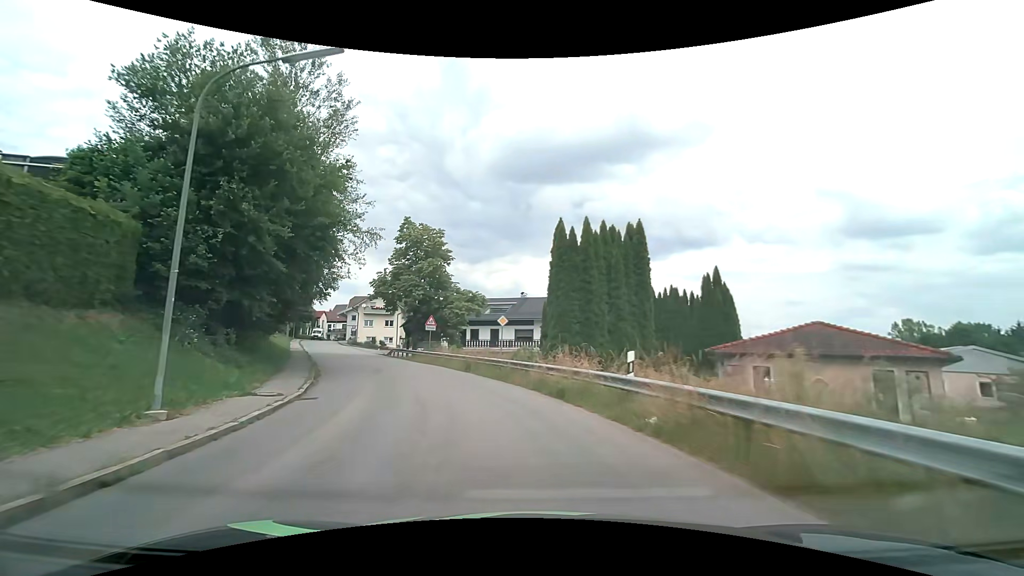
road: tertiary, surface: asphalt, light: Day
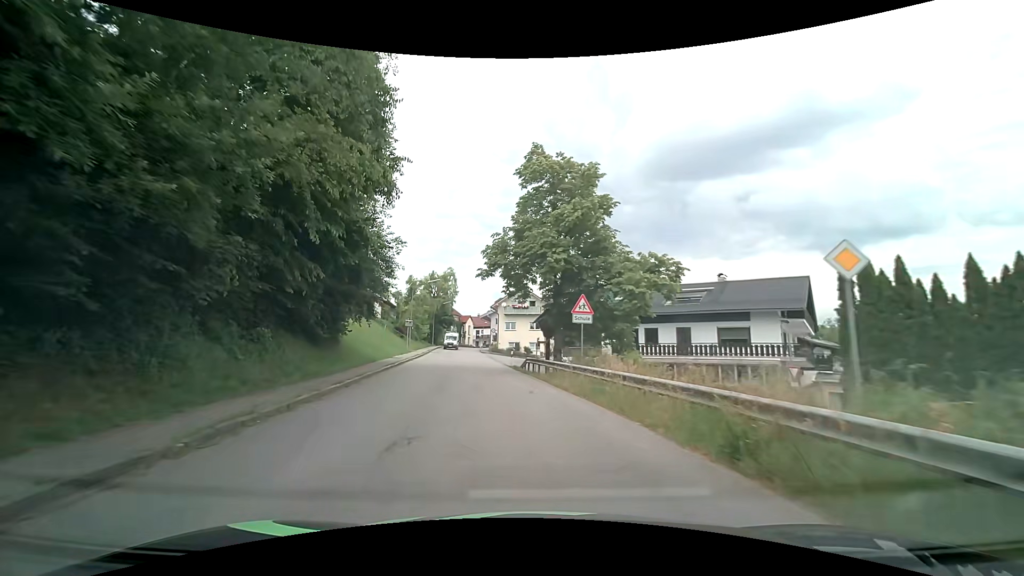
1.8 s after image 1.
(-2.9, +17.8) m; -18°
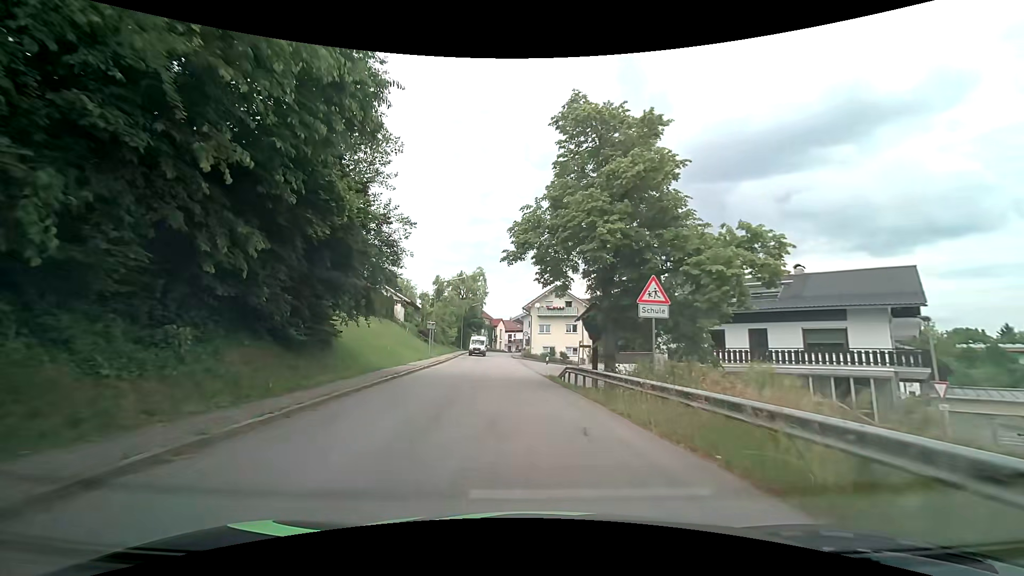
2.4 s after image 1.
(-0.2, +6.0) m; -3°
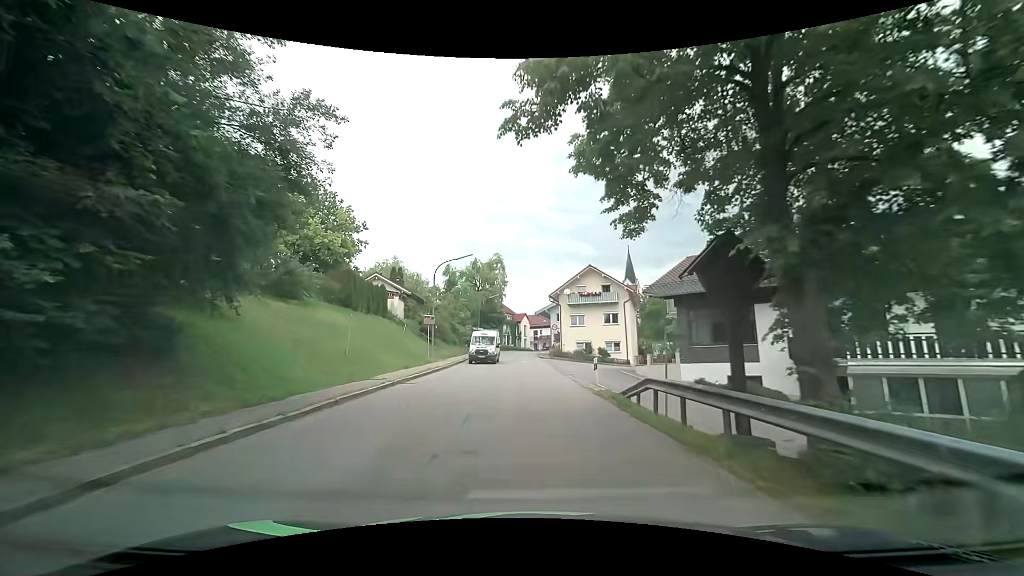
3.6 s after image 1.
(-0.4, +11.7) m; -3°
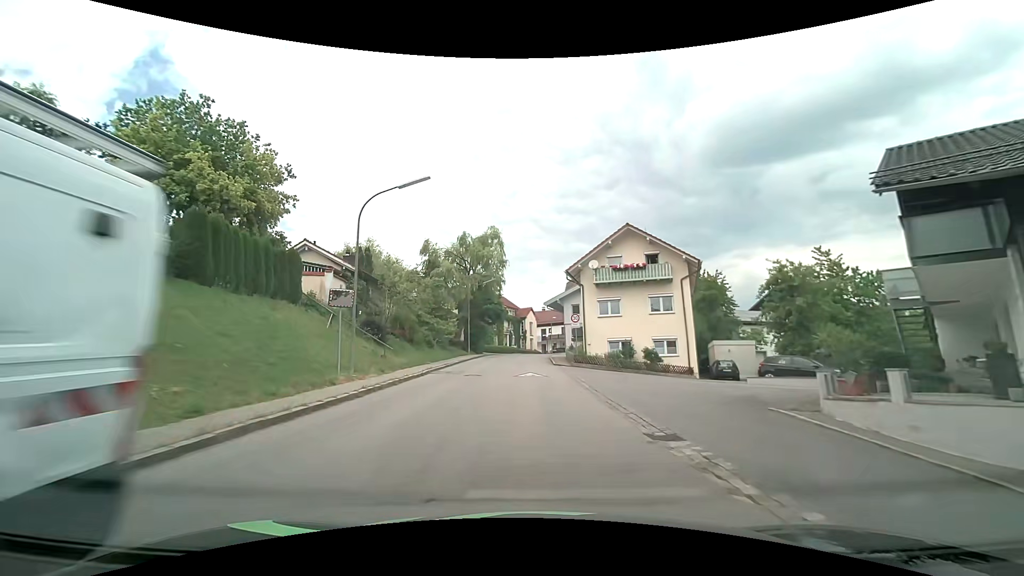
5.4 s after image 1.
(-0.3, +17.2) m; -1°
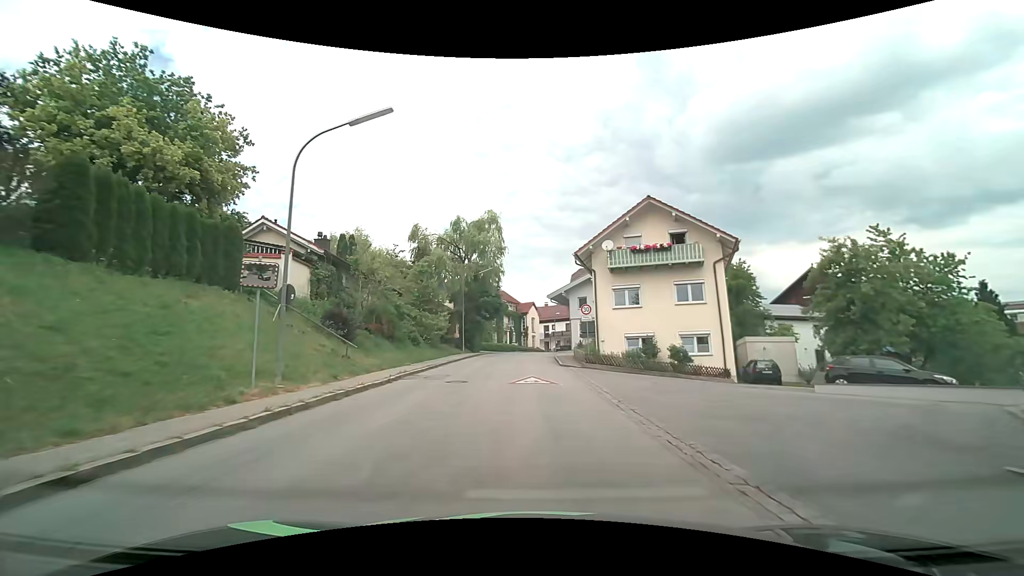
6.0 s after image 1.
(0.0, +5.5) m; 0°
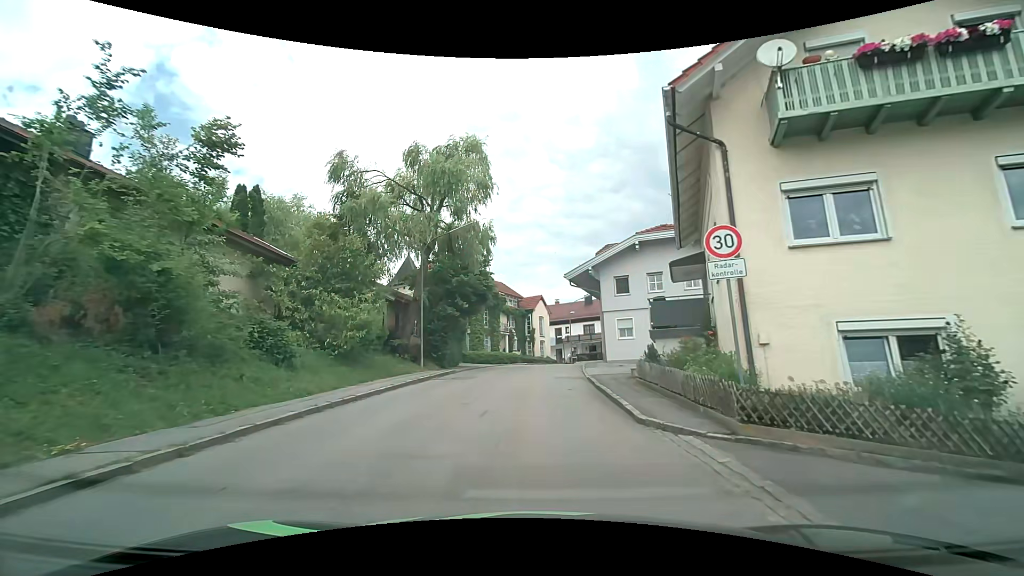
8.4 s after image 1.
(-0.2, +18.8) m; -1°
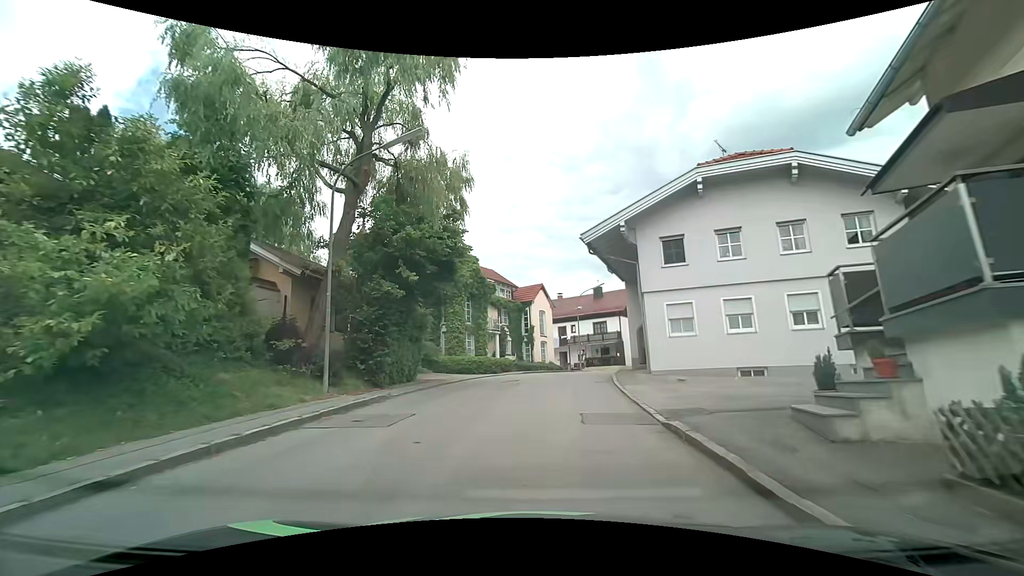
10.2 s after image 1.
(-0.1, +11.7) m; -1°
